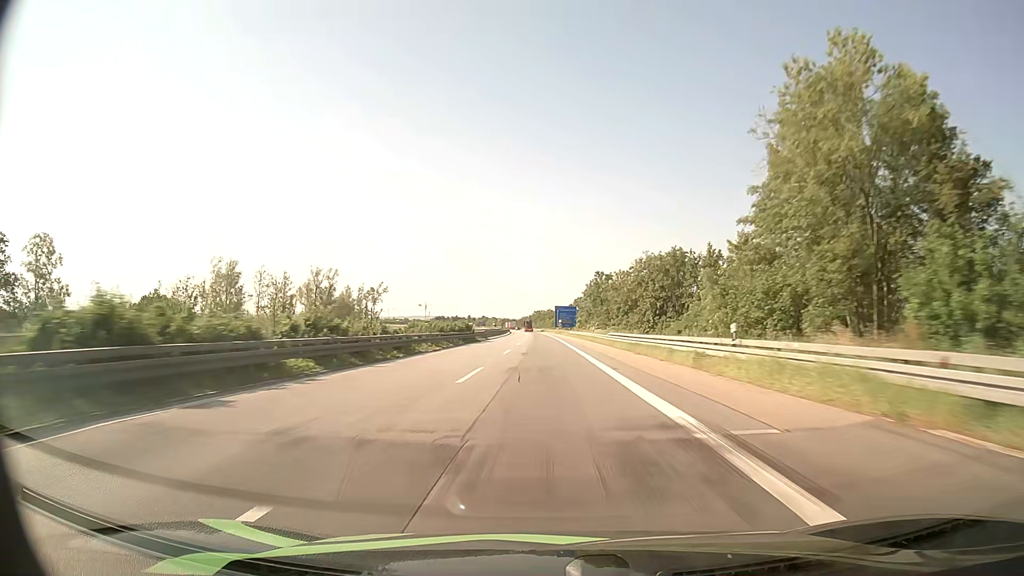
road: motorway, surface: asphalt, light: Day
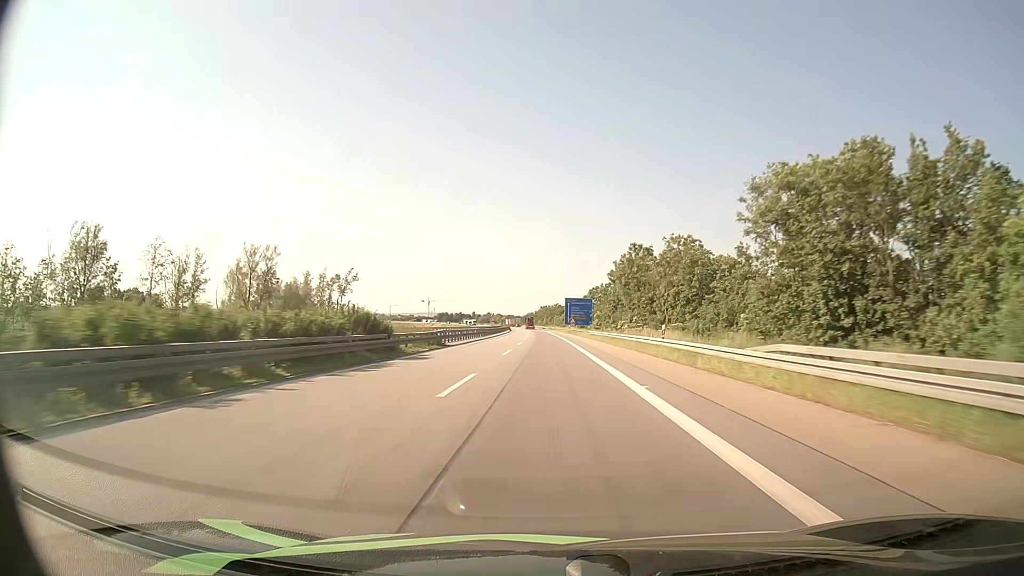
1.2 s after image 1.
(-0.2, +39.3) m; -1°
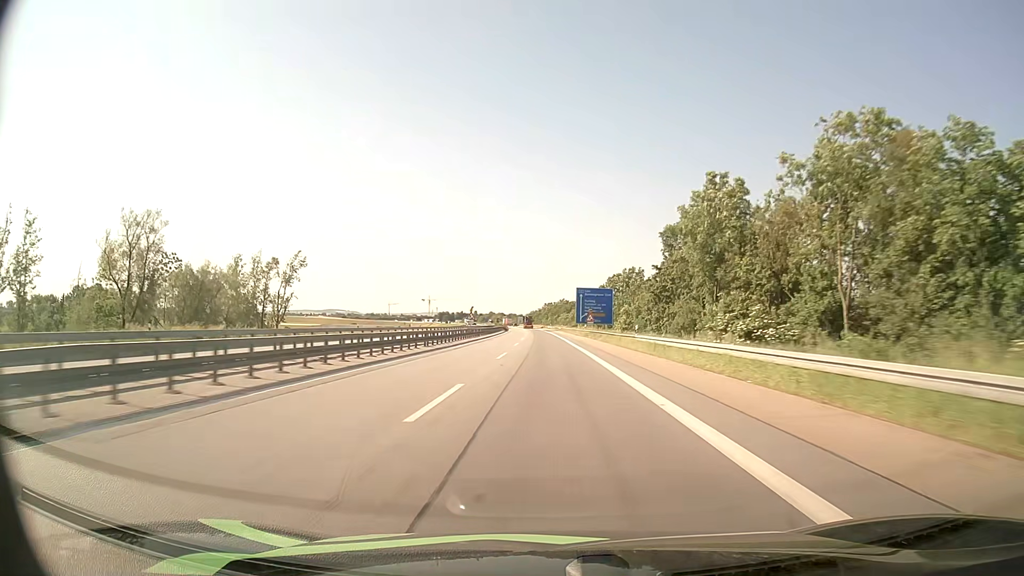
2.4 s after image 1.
(-0.1, +39.2) m; 0°
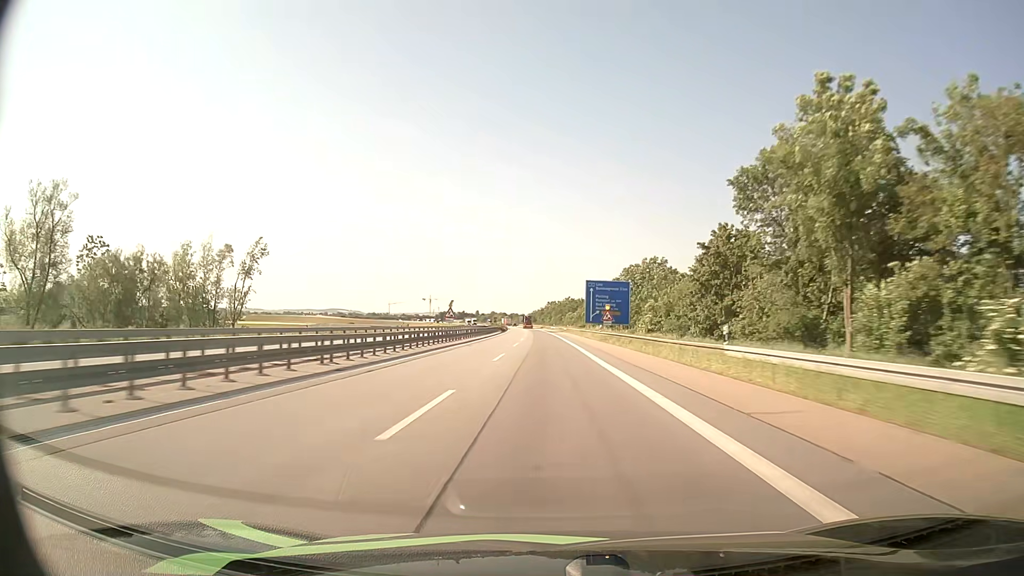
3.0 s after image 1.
(0.0, +19.5) m; 0°
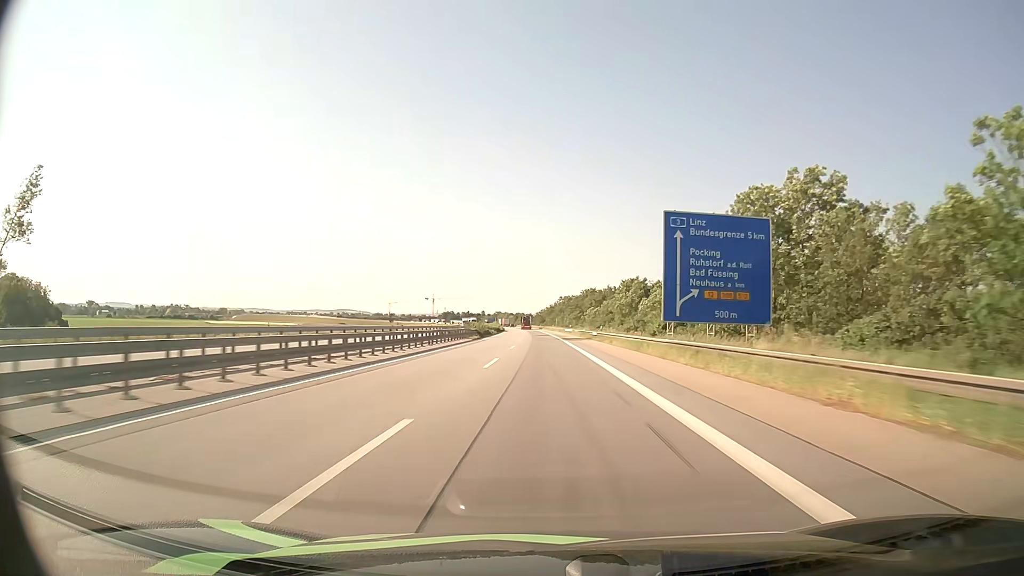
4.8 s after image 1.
(-0.4, +58.4) m; -1°
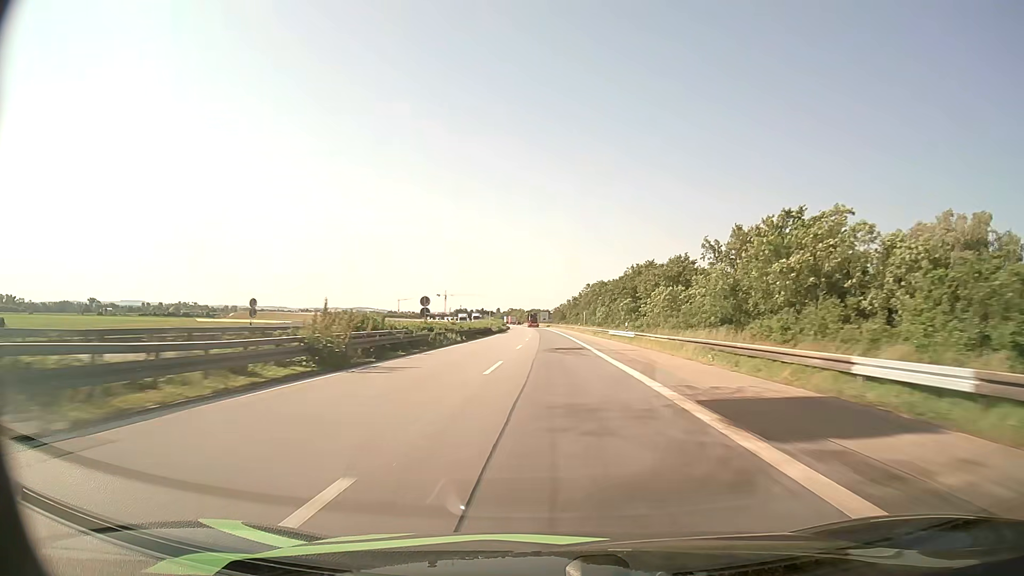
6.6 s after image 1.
(-0.7, +57.6) m; -2°
